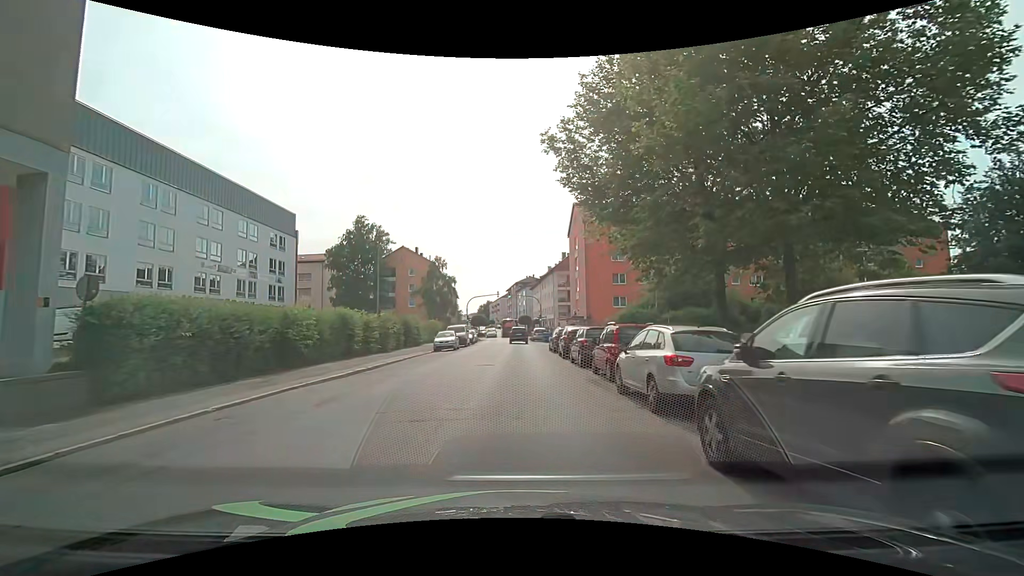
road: tertiary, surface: asphalt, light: Day
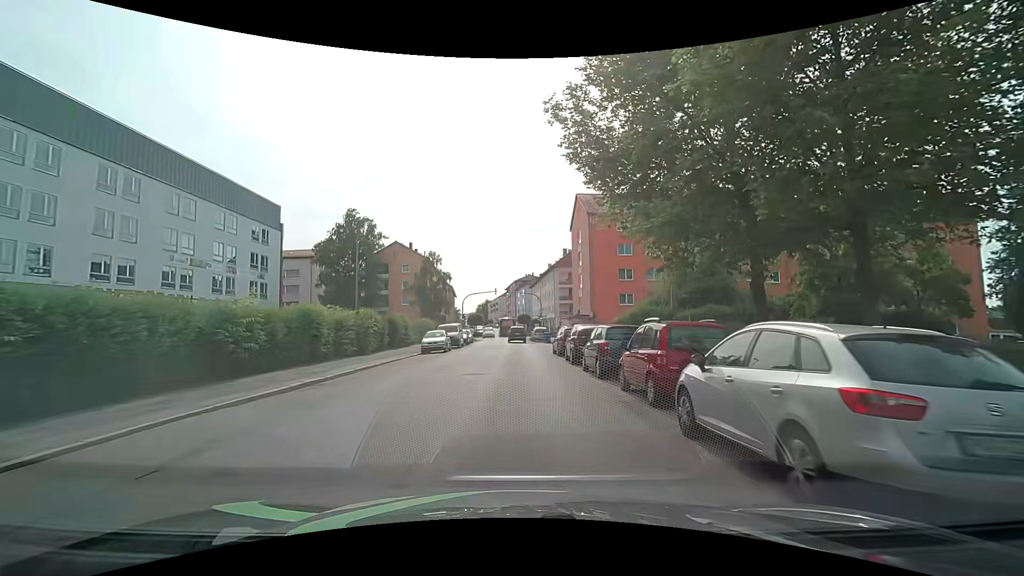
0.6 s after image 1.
(0.0, +4.3) m; -1°
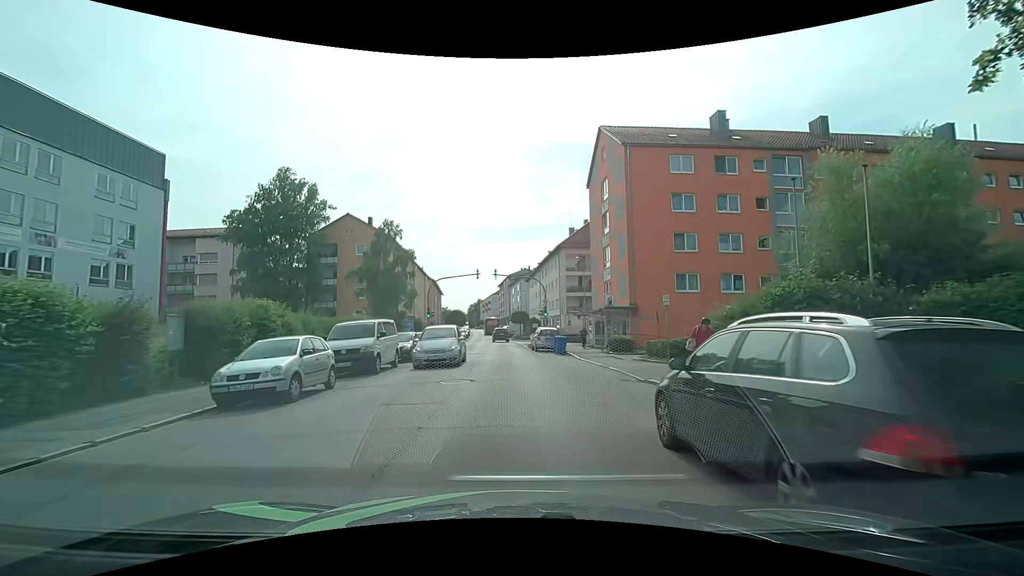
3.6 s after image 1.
(+0.4, +21.5) m; +1°
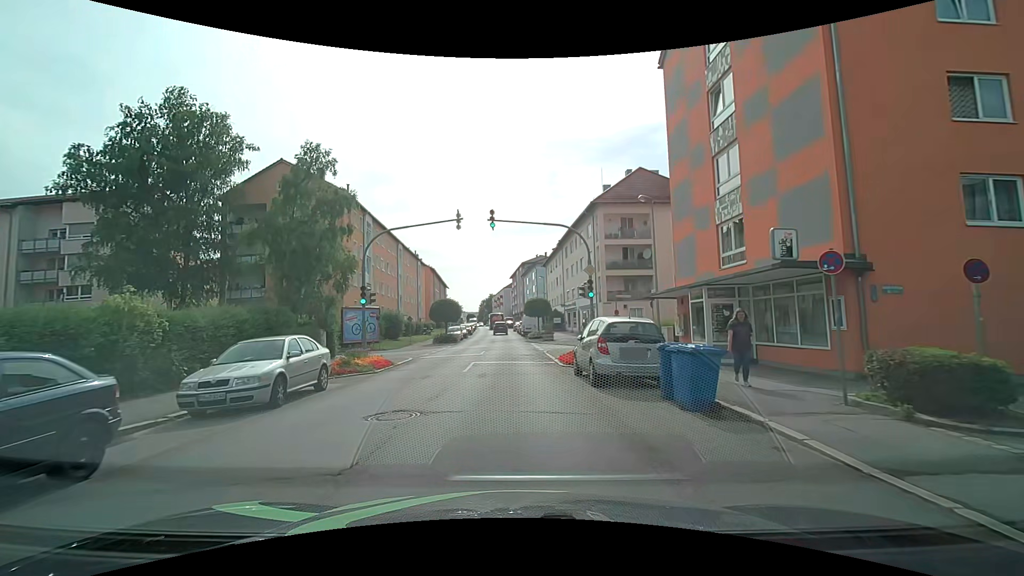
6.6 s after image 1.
(0.0, +21.0) m; -1°
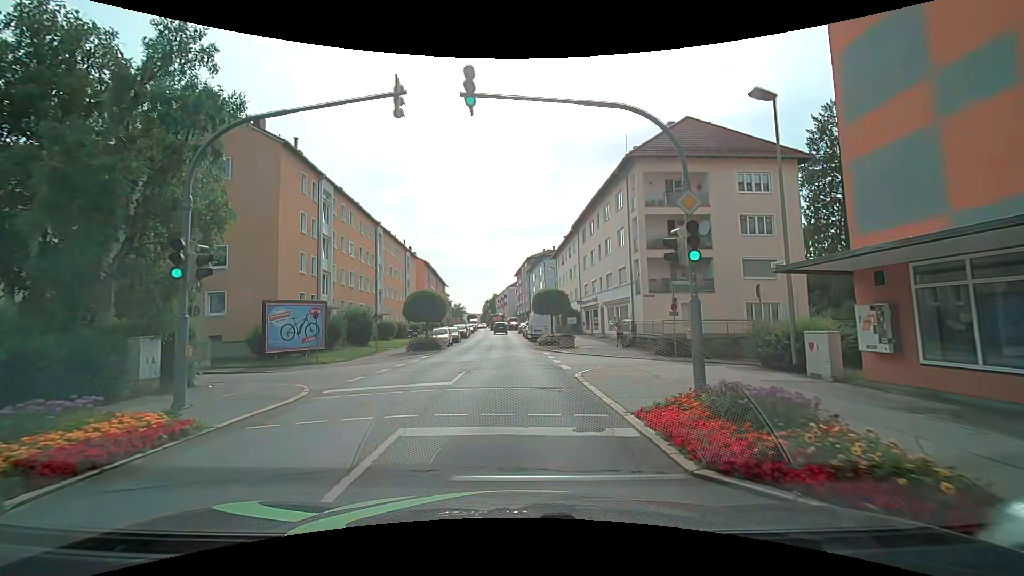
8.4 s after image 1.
(-0.1, +12.4) m; -1°
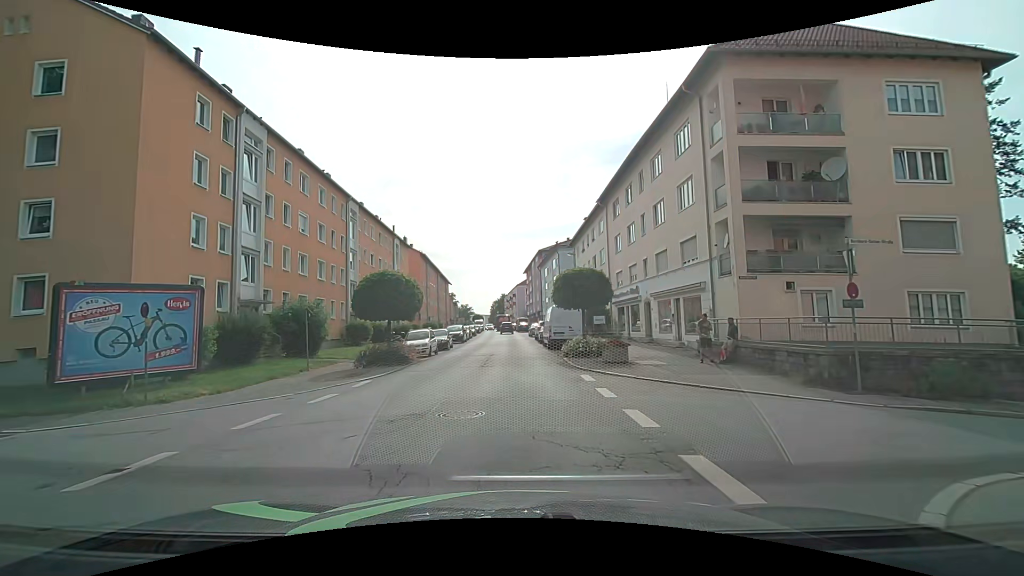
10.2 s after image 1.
(-0.1, +12.2) m; -1°
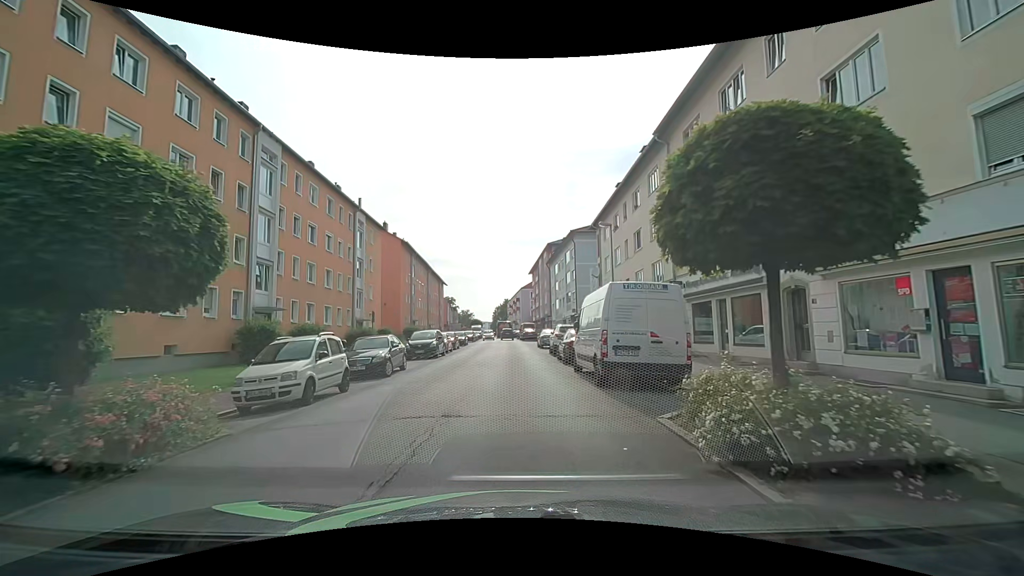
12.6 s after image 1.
(-0.1, +16.1) m; 0°
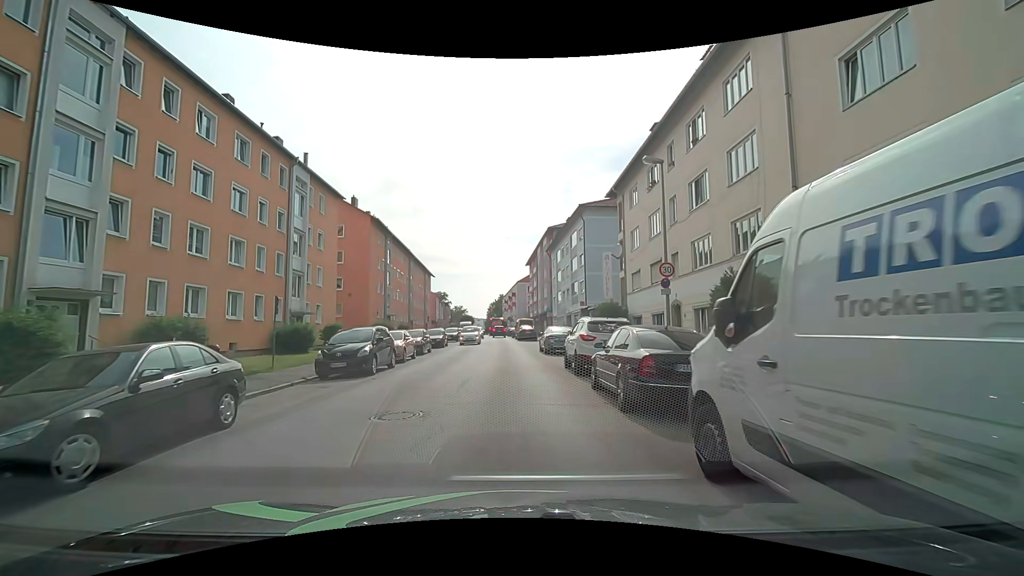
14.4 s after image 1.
(-0.1, +11.7) m; 0°
